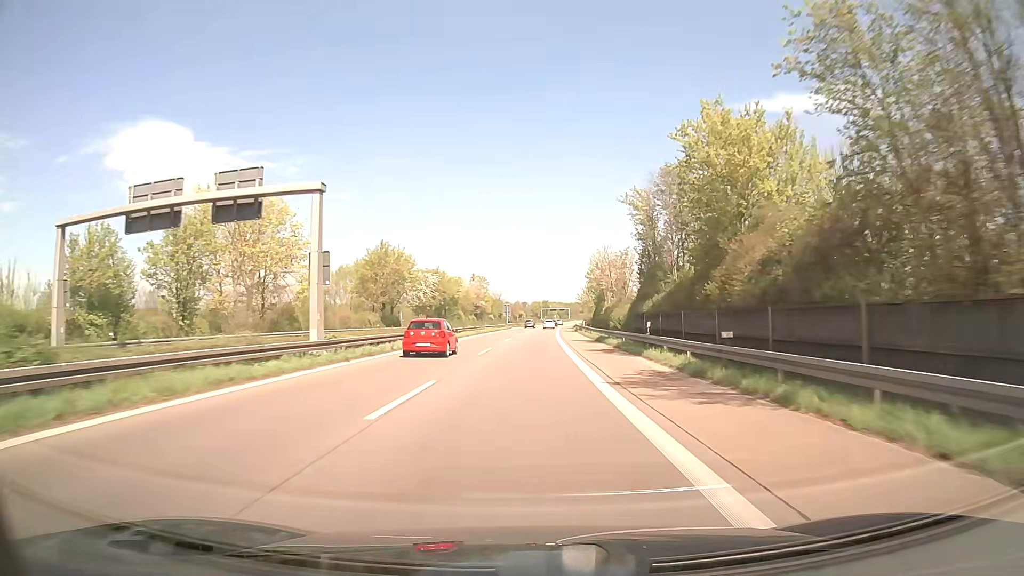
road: trunk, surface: asphalt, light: Day
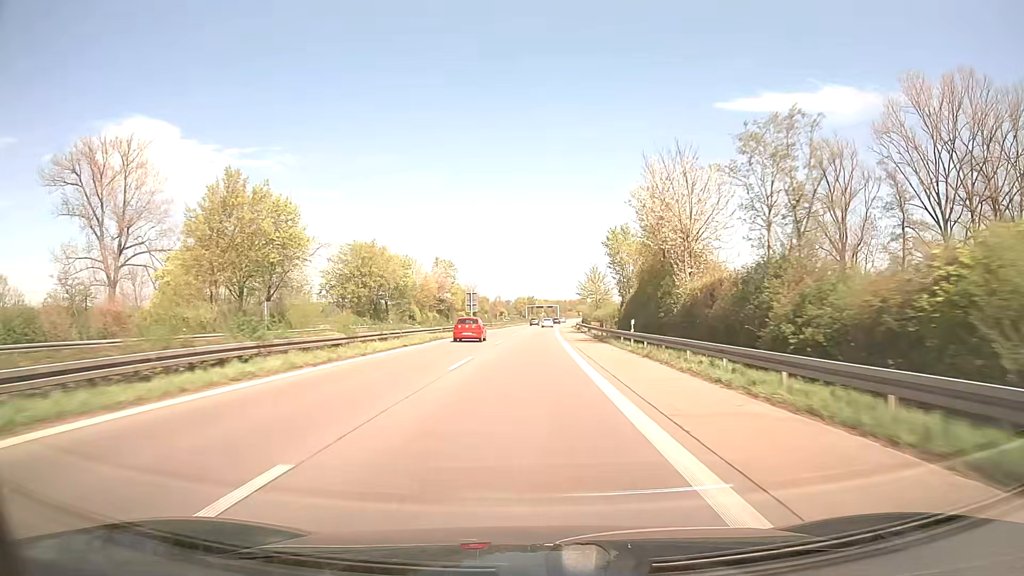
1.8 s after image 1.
(+0.4, +45.2) m; +1°
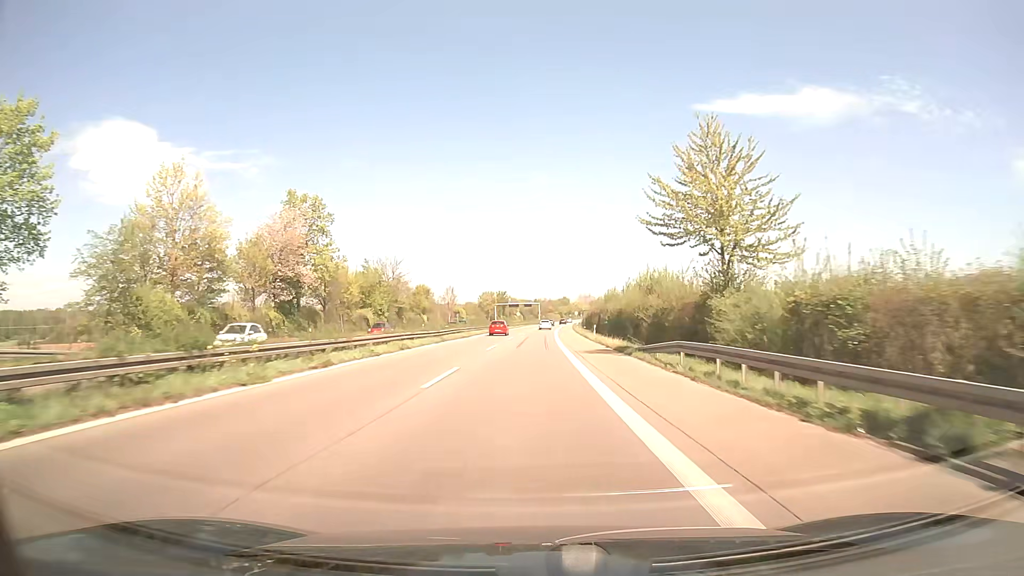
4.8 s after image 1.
(+1.4, +76.6) m; +2°
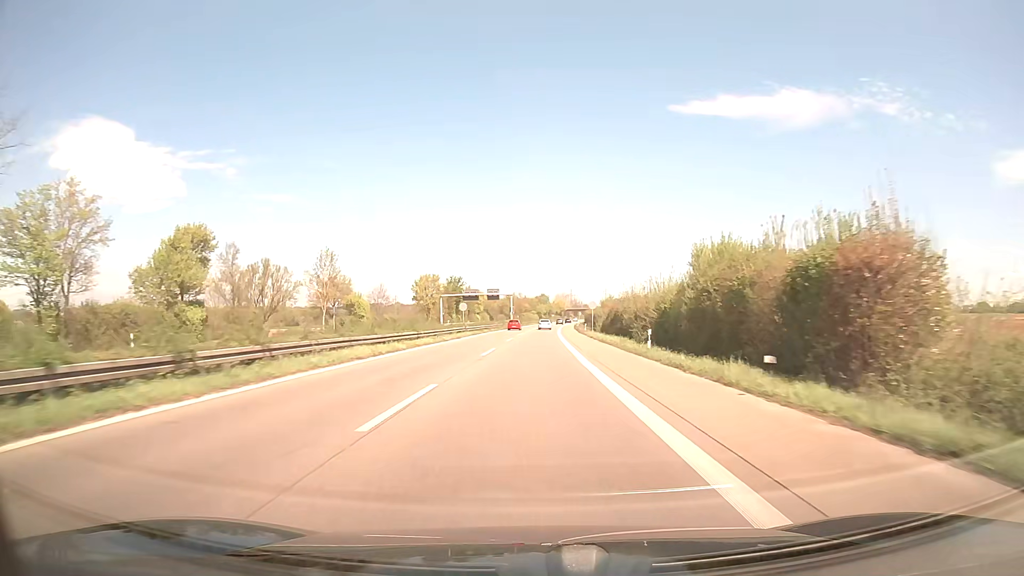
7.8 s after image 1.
(+1.3, +78.2) m; +2°
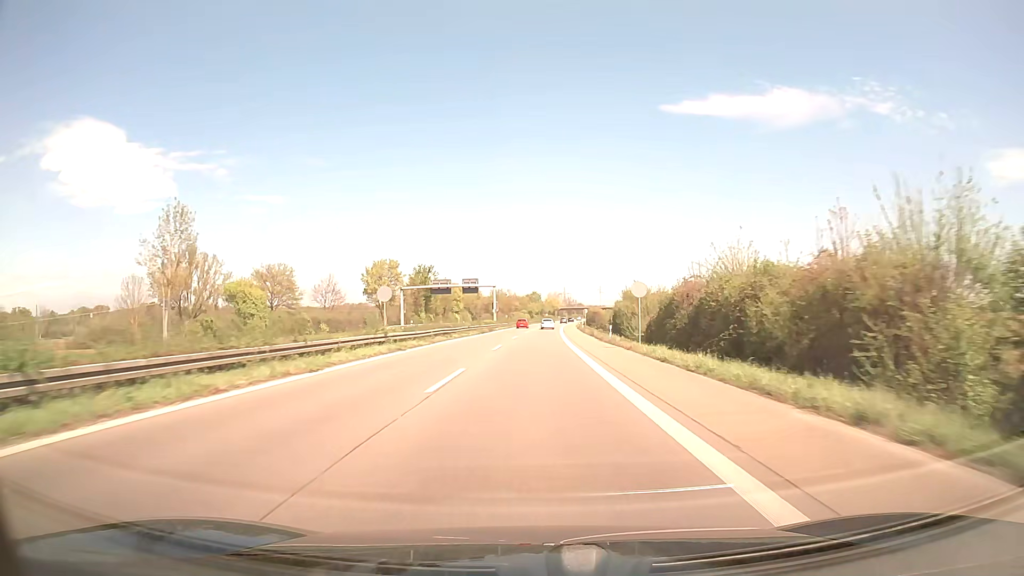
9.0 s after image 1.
(+0.2, +31.7) m; +1°
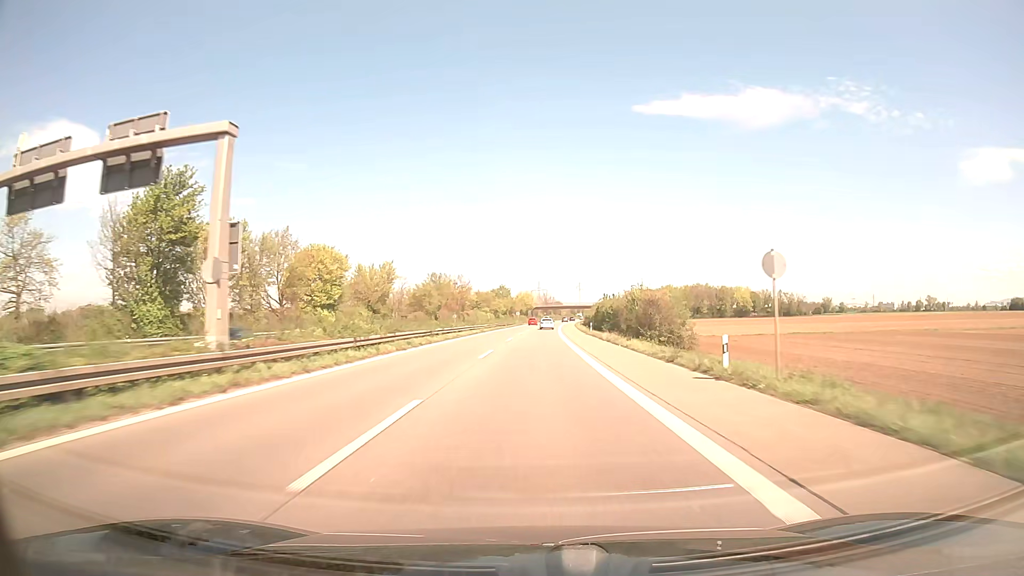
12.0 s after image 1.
(+1.6, +79.9) m; +2°
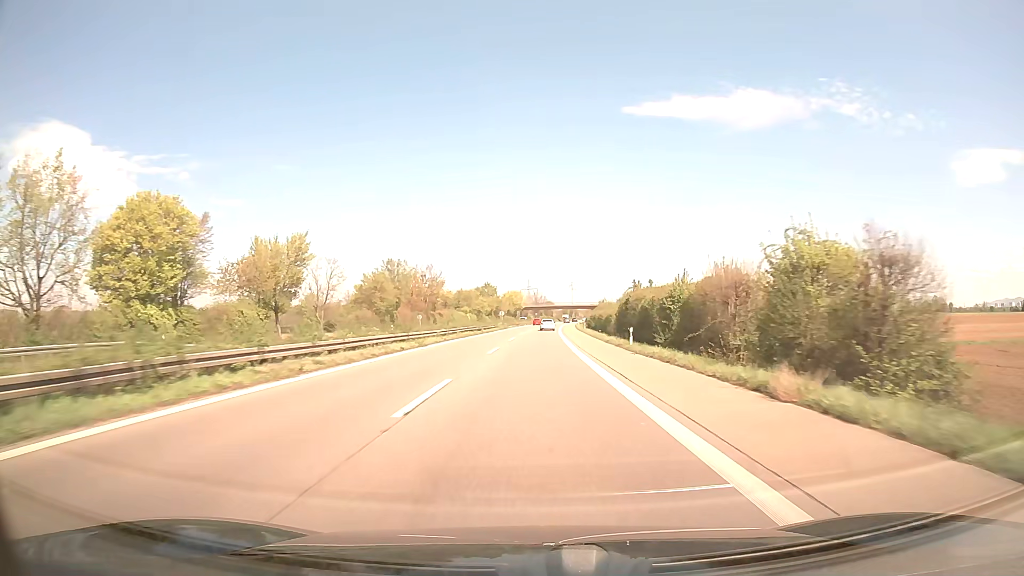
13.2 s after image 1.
(+0.2, +32.2) m; +1°
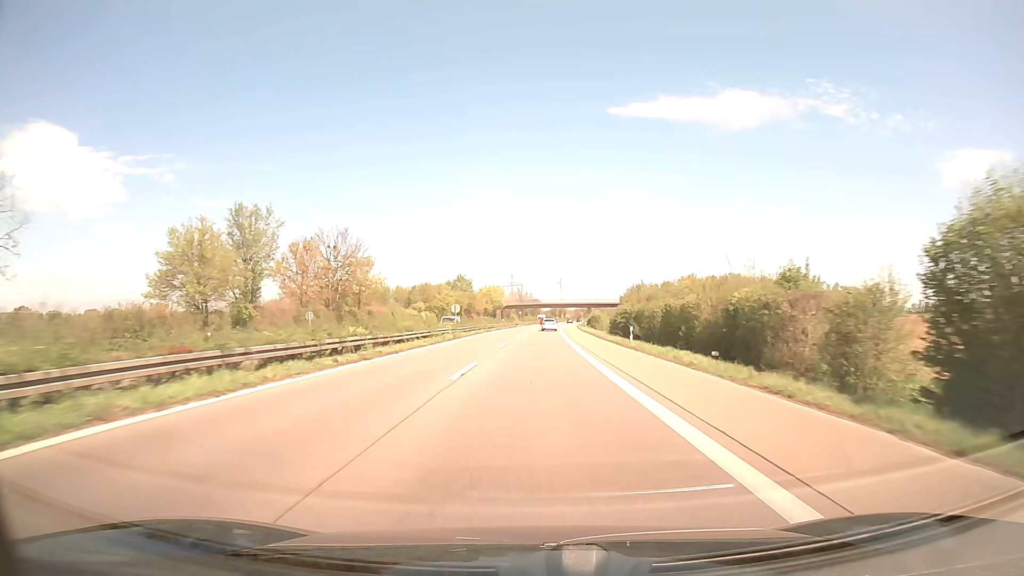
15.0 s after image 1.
(+0.6, +48.5) m; +1°
(0, +10) (0, +20) (0, +30) (0, +40) (+1, +50) (+1, +60) (+1, +70) (+2, +80) (+2, +90) (+3, +100) m
